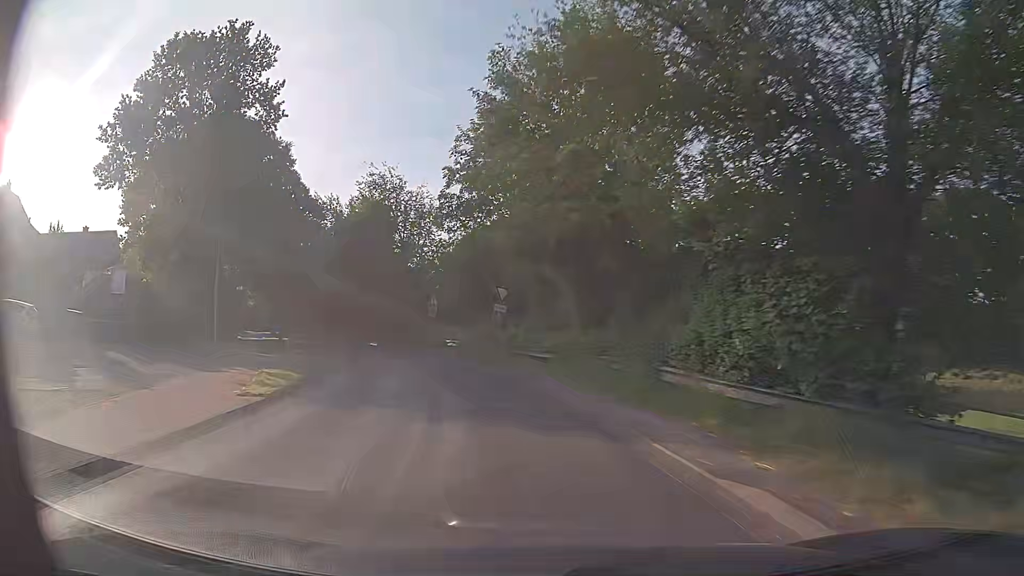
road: tertiary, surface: asphalt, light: Day
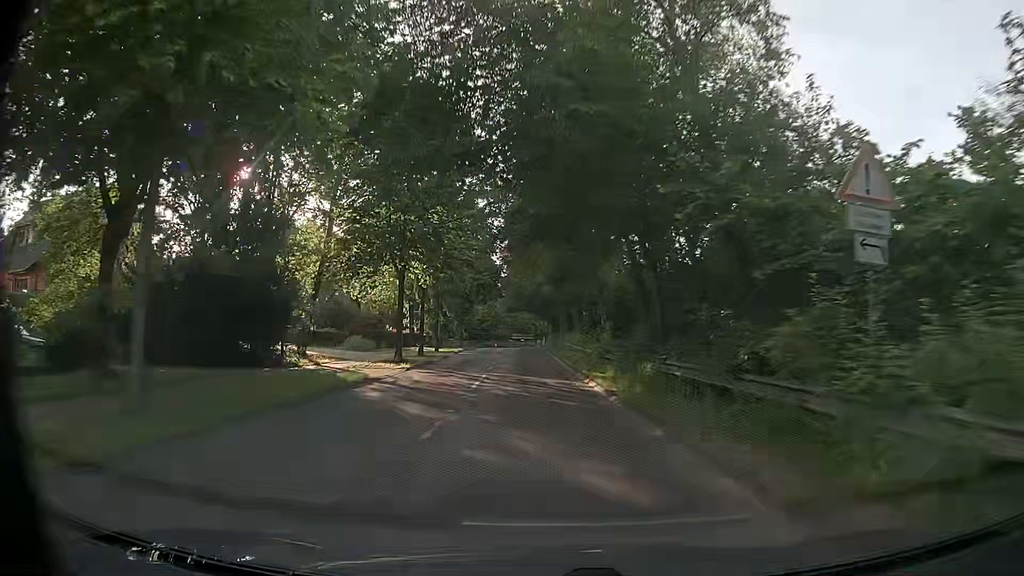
(-7.7, +34.8) m; -22°
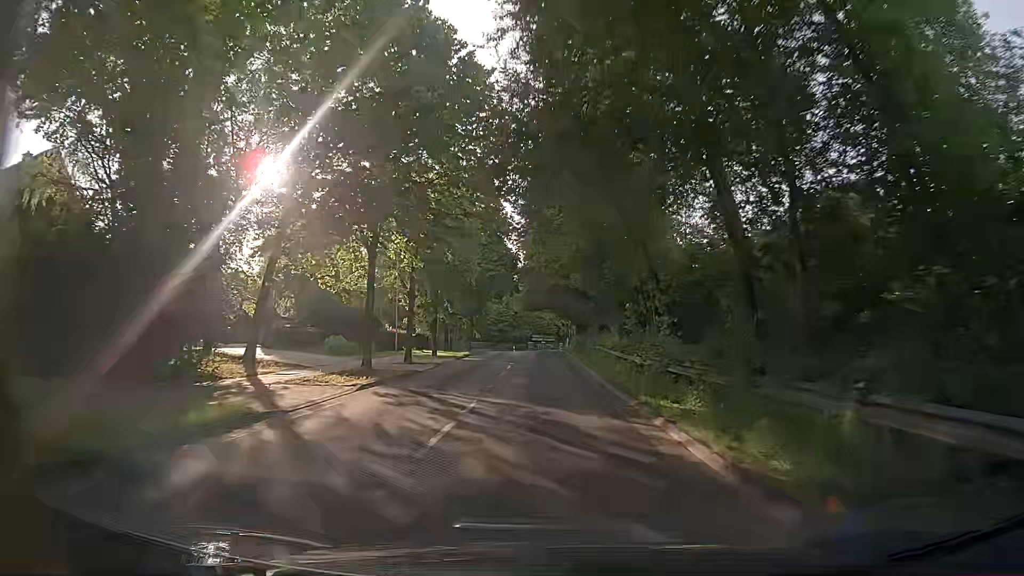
(-0.3, +9.3) m; -3°
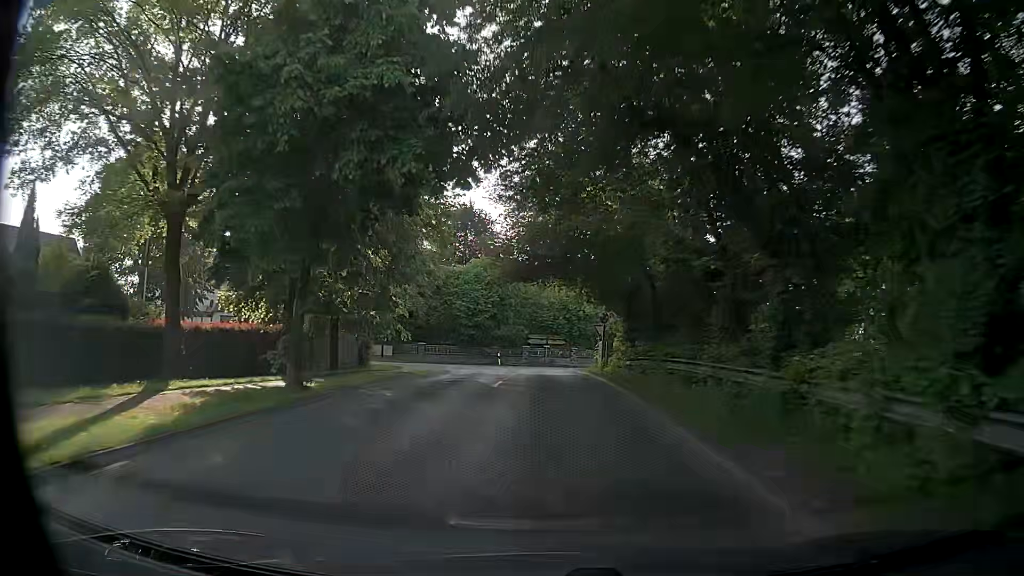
(-0.3, +36.3) m; 0°
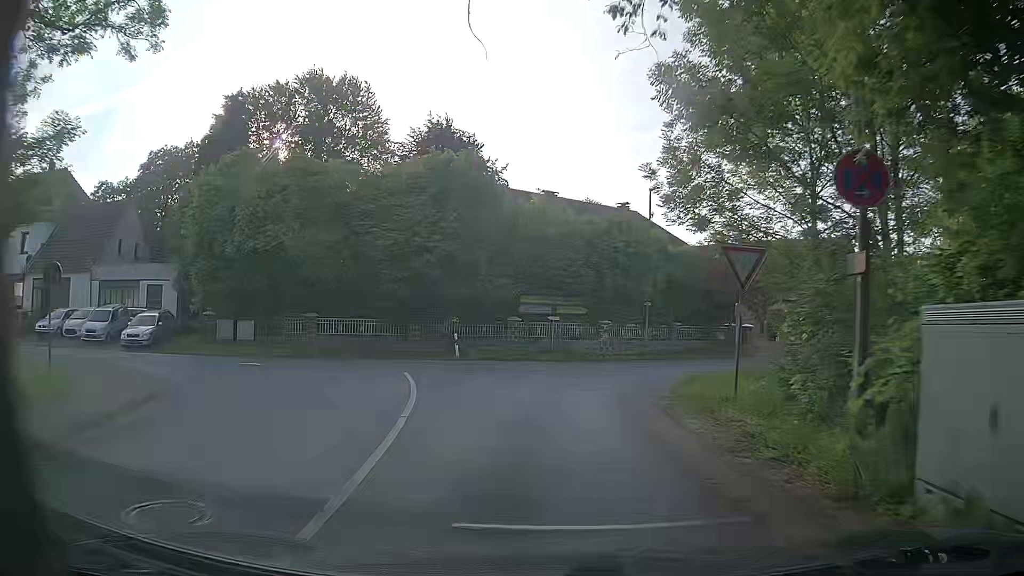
(+0.1, +28.6) m; 0°
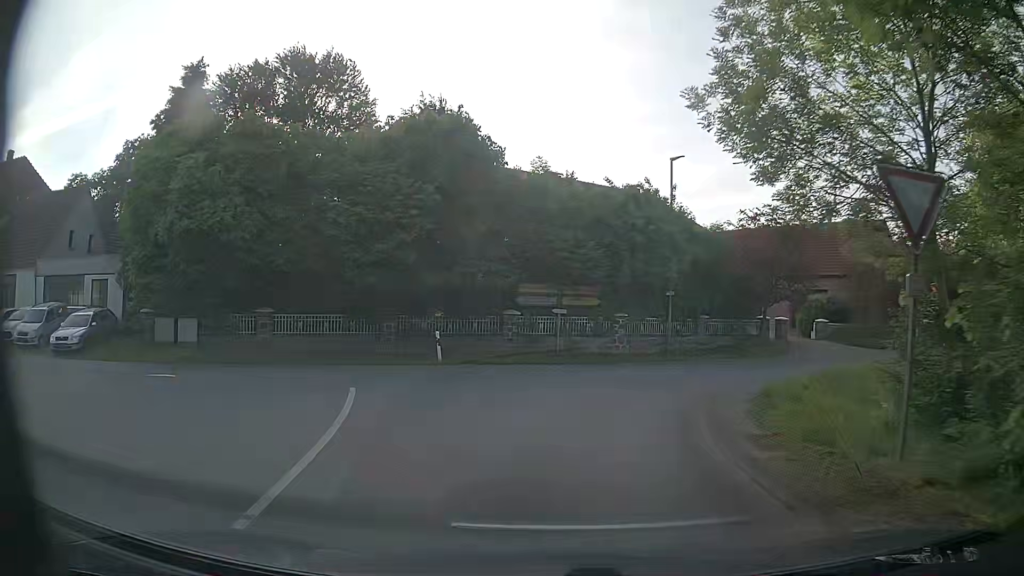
(0.0, +5.4) m; 0°
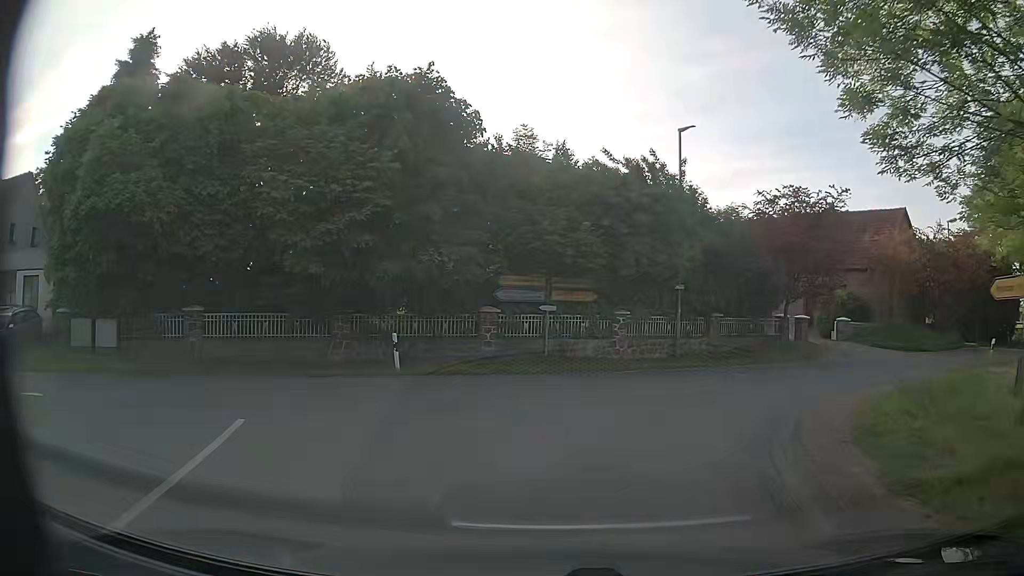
(0.0, +4.4) m; +1°
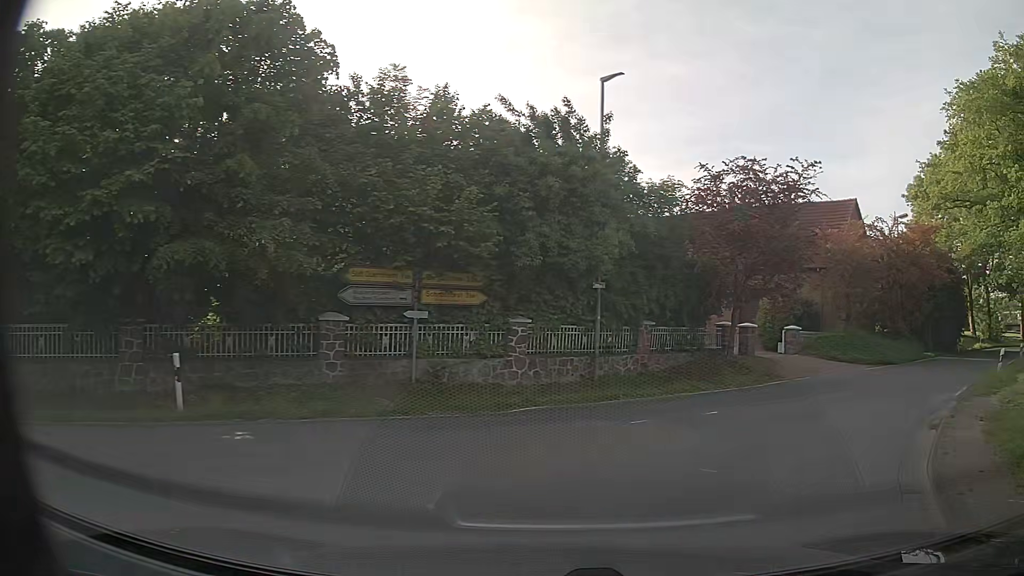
(+0.3, +6.4) m; +7°
(+3, +9) (+9, +17) (+16, +24) (+24, +31) (+31, +38) (+39, +44) (+46, +51) (+55, +56) (+64, +61) (+73, +64) m
